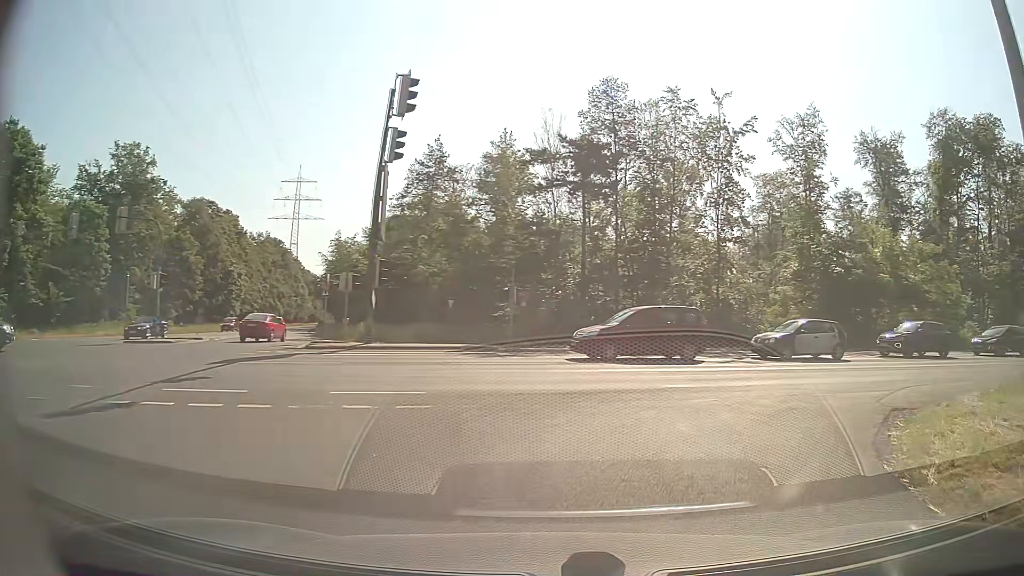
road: secondary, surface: asphalt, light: Day
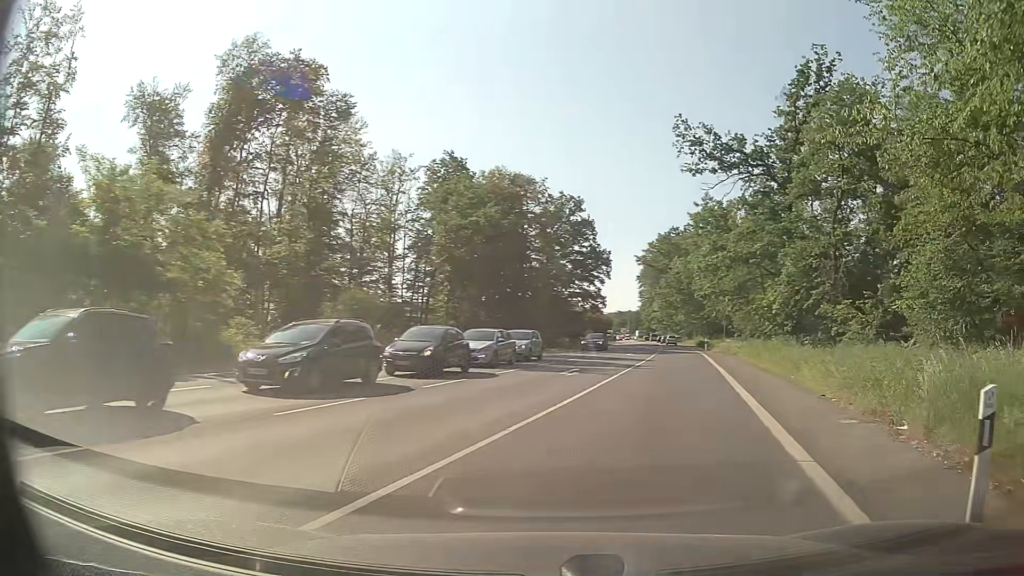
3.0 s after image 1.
(+11.3, +17.7) m; +63°
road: primary
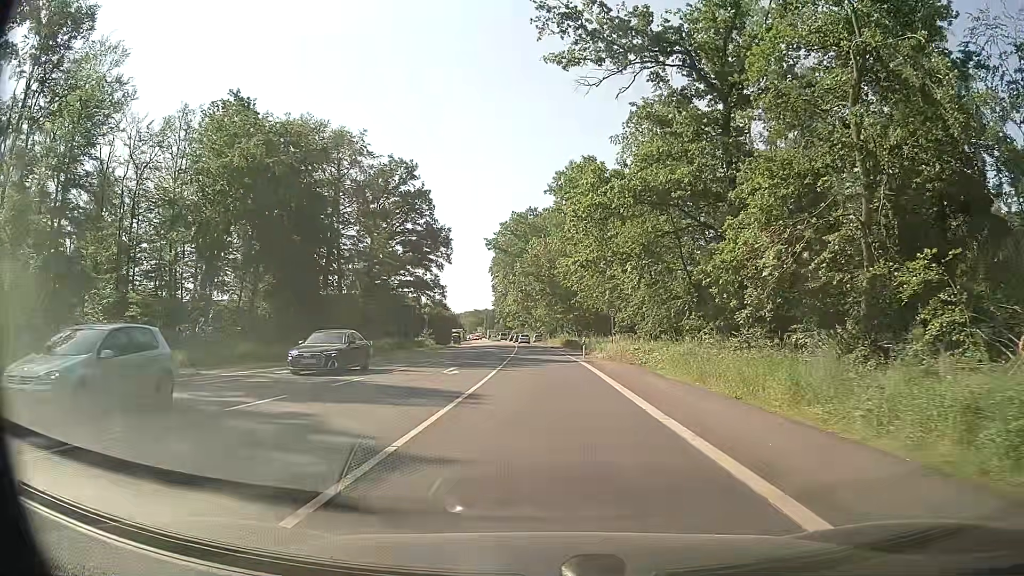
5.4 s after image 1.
(+3.8, +22.6) m; +12°
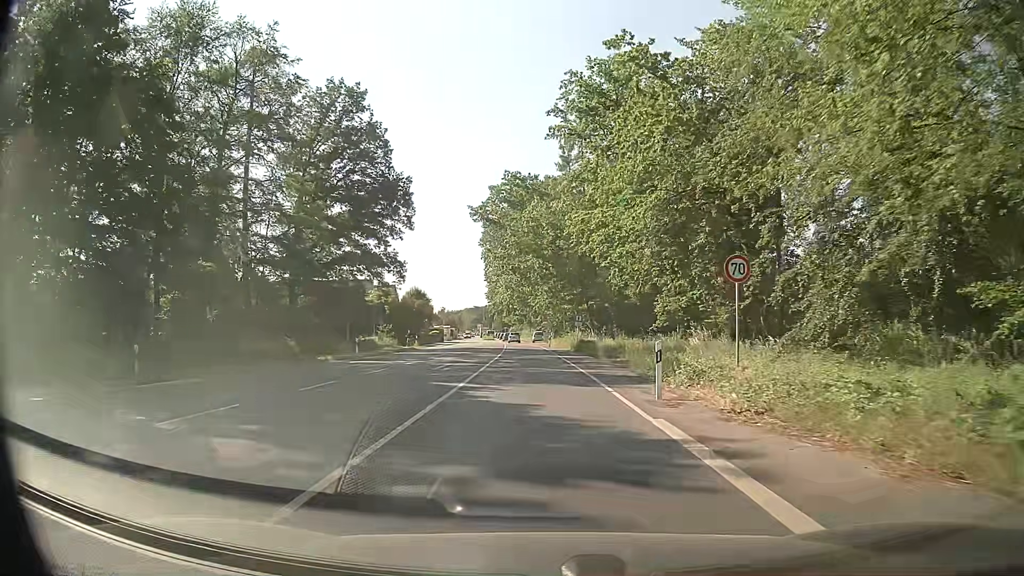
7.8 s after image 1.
(+0.1, +26.8) m; -1°
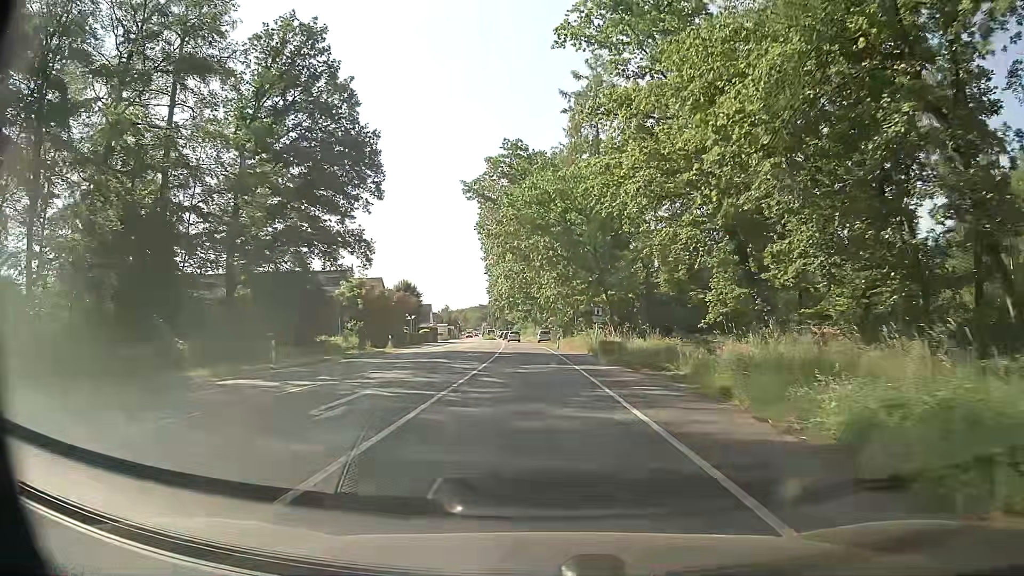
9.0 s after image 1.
(0.0, +13.7) m; 0°
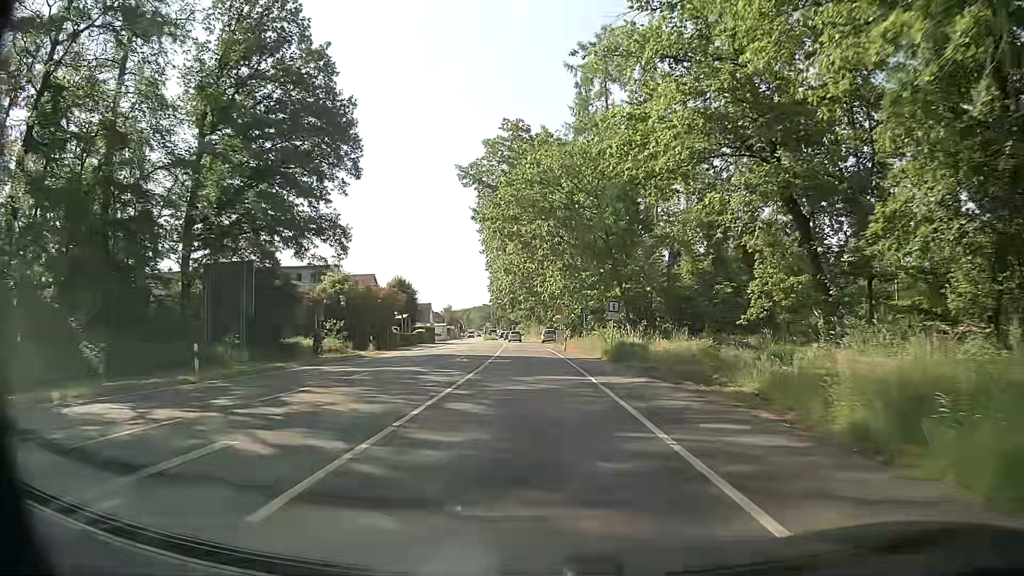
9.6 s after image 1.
(-0.1, +6.9) m; 0°
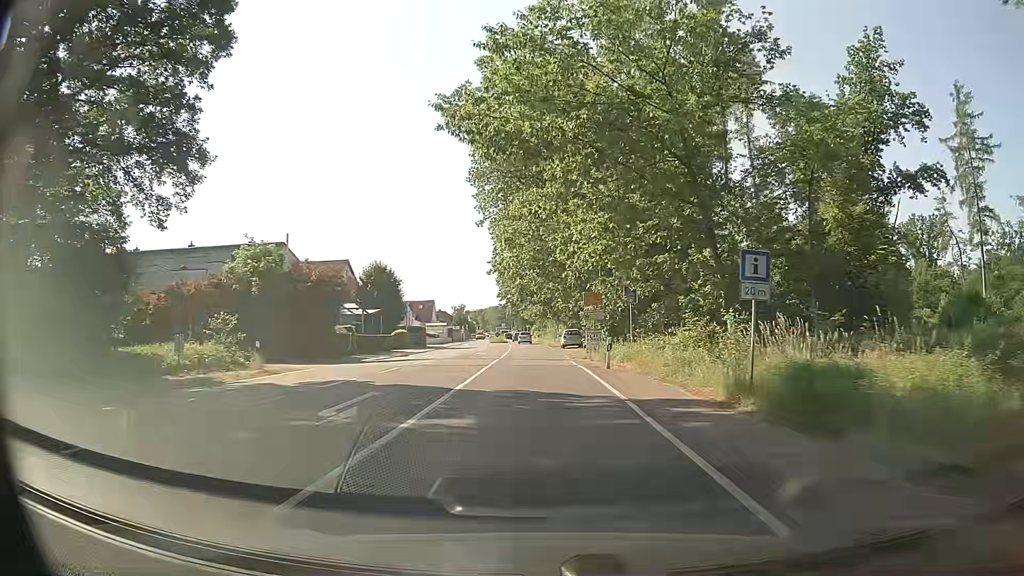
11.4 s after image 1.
(-0.3, +20.5) m; -1°
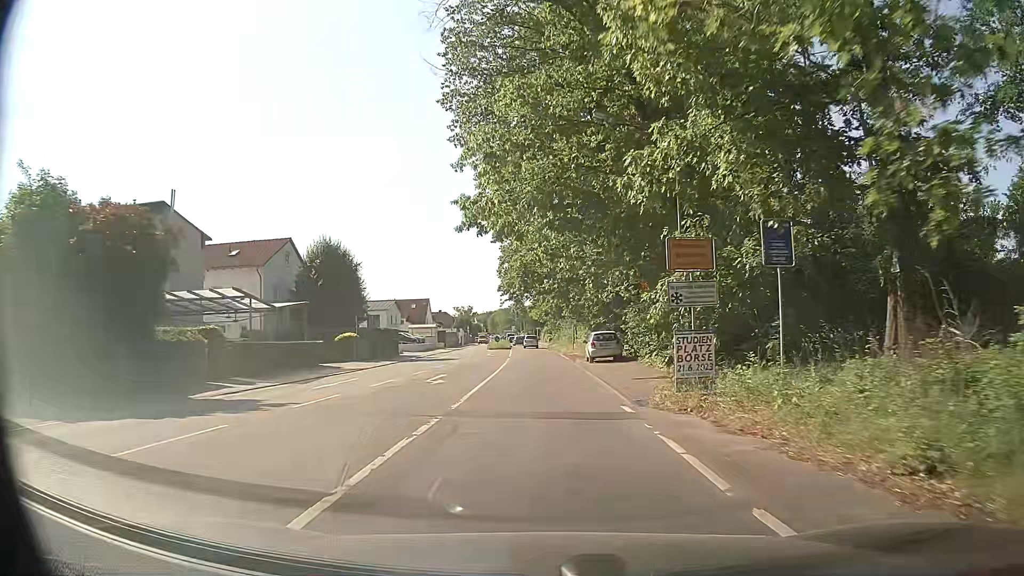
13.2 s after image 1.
(-0.4, +20.7) m; -1°
(0, +10) (0, +20) (0, +30) (0, +40) (-1, +50) (-1, +60) (-1, +70) (-2, +80) (-2, +90) (-3, +100) m
